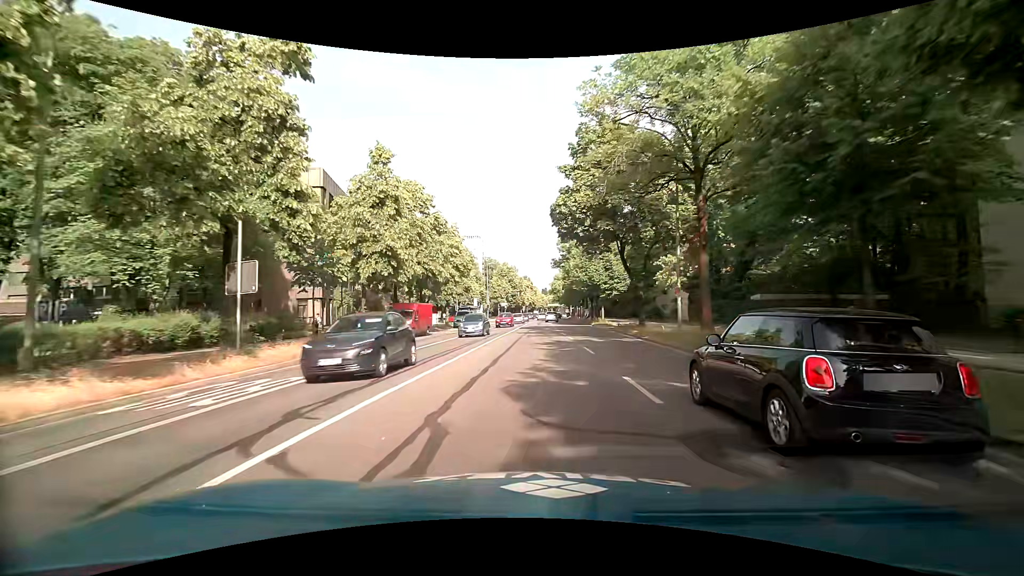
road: tertiary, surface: asphalt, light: Day
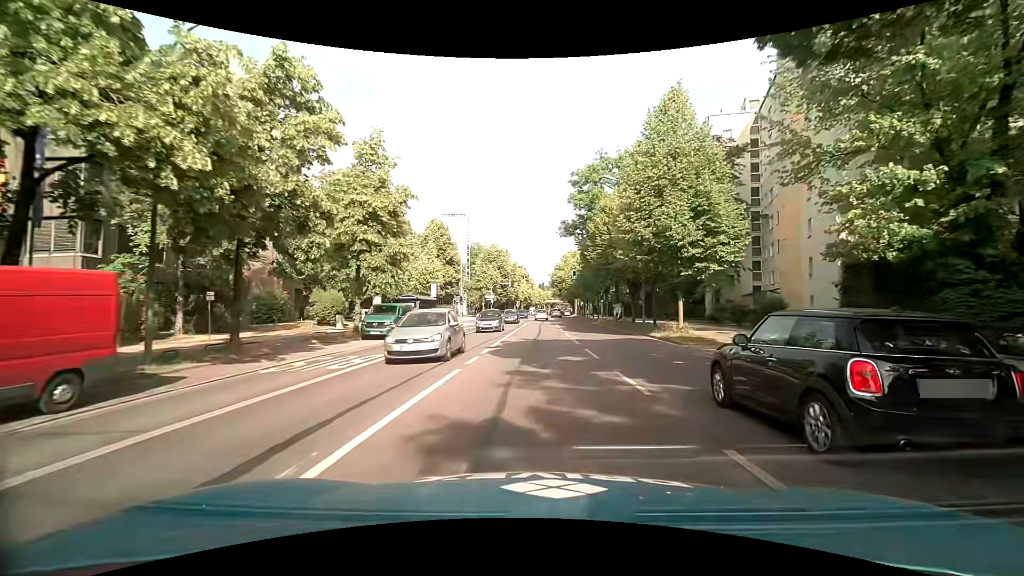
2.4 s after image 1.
(-0.4, +29.3) m; -1°
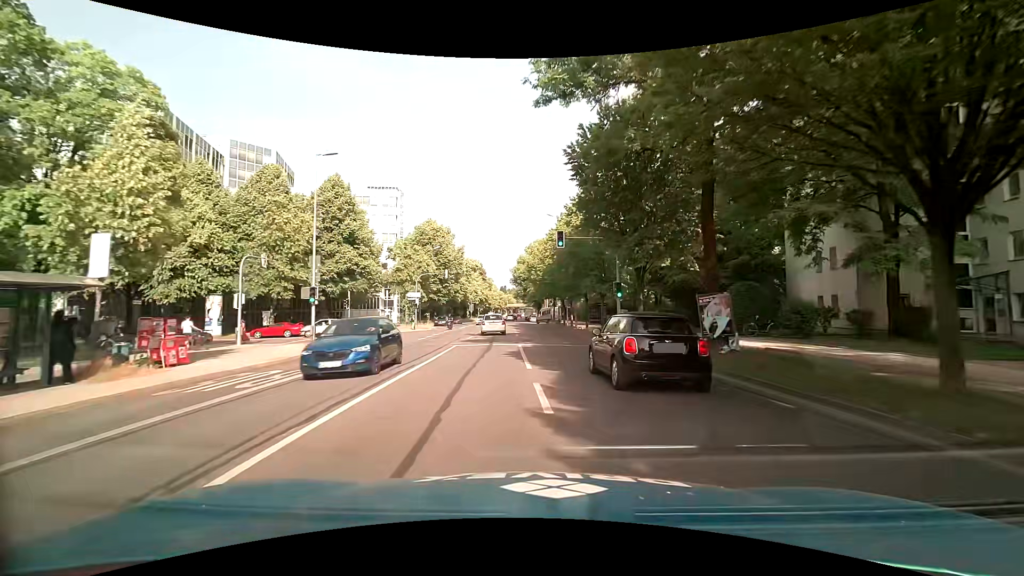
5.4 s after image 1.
(+1.5, +31.4) m; +5°
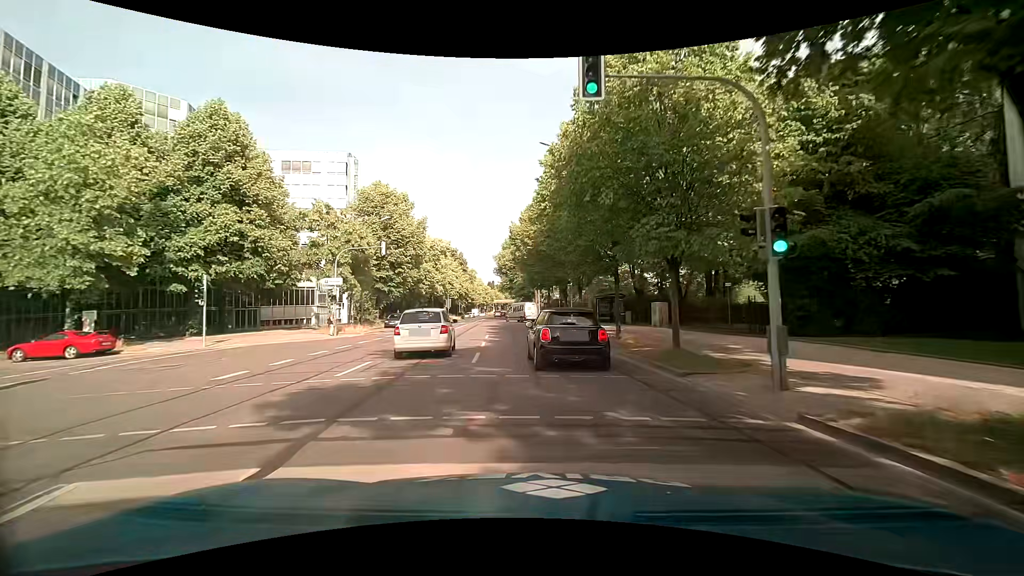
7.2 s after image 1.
(+0.1, +18.7) m; 0°
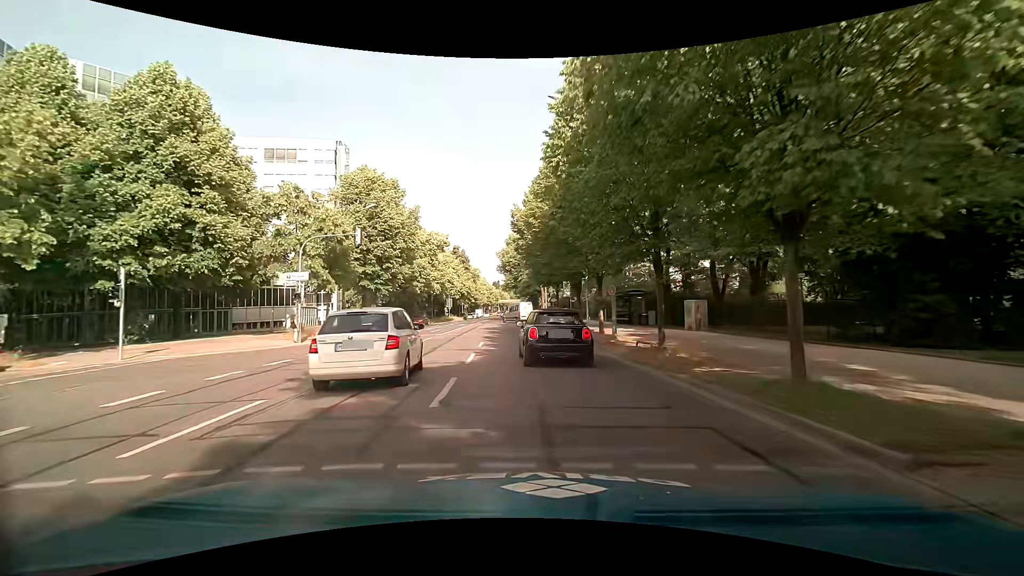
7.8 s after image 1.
(0.0, +6.0) m; 0°
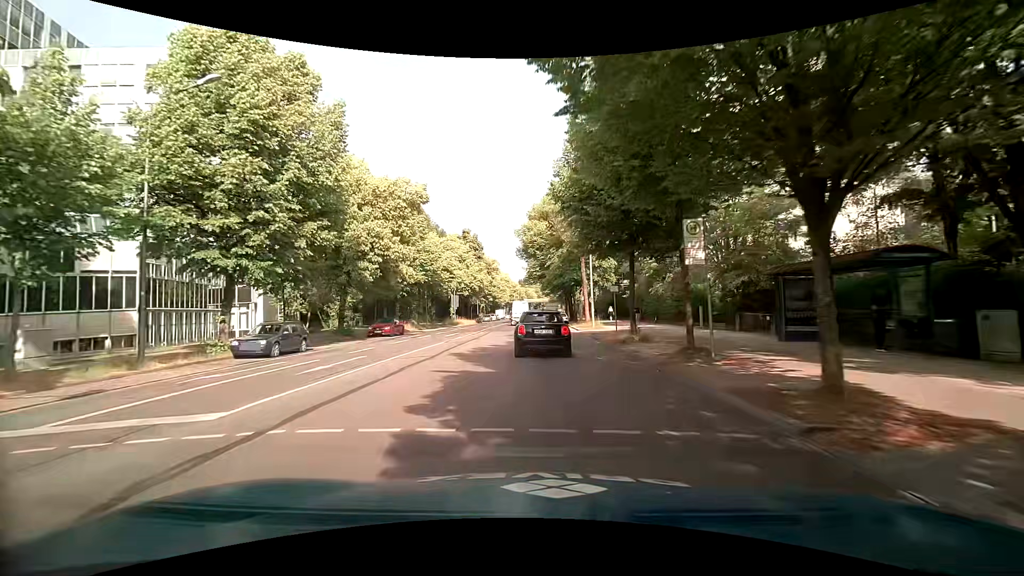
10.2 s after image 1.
(-0.8, +24.1) m; -4°
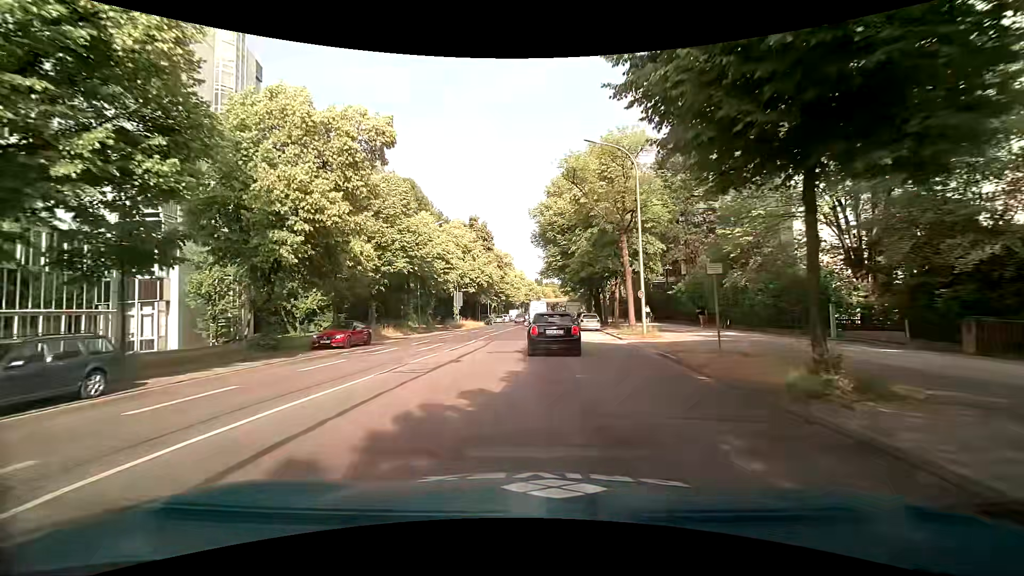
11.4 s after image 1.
(0.0, +12.3) m; 0°
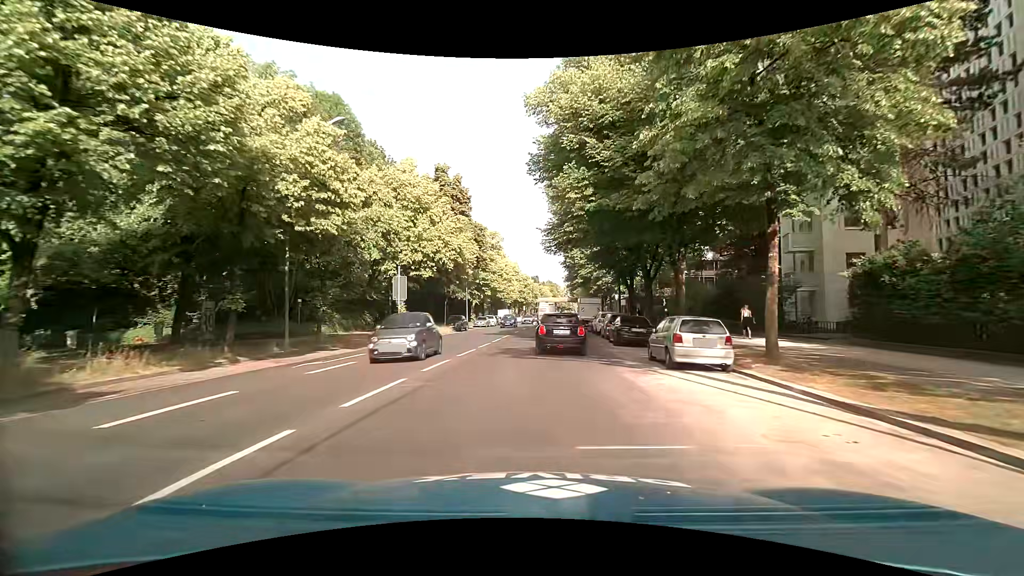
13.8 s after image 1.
(-0.3, +25.6) m; 0°
(0, +10) (0, +20) (+1, +30) (+1, +40) (+2, +50) (+2, +60) (+3, +70) (+3, +80) (+4, +90) (+5, +100) m
